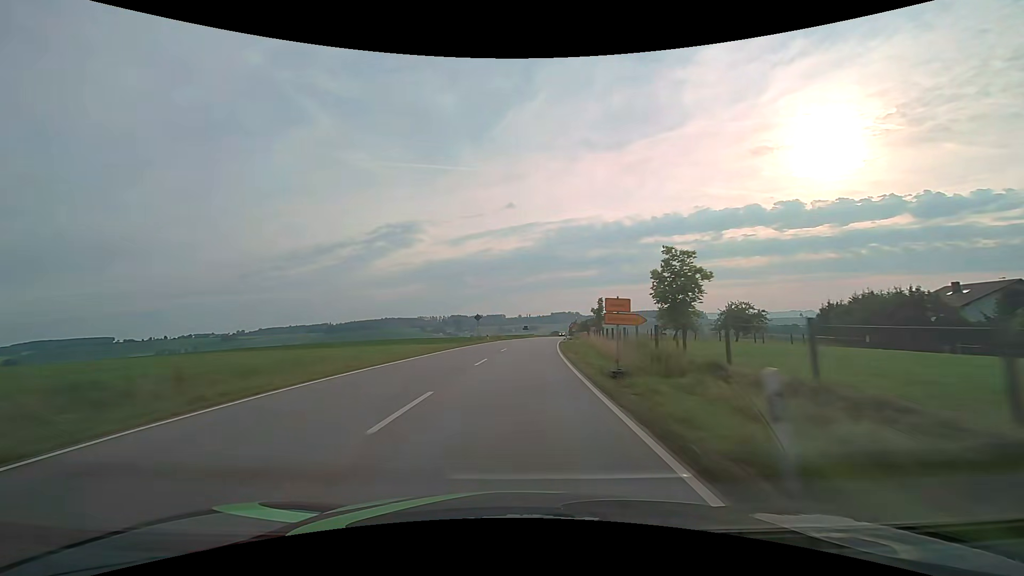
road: secondary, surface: asphalt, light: Day
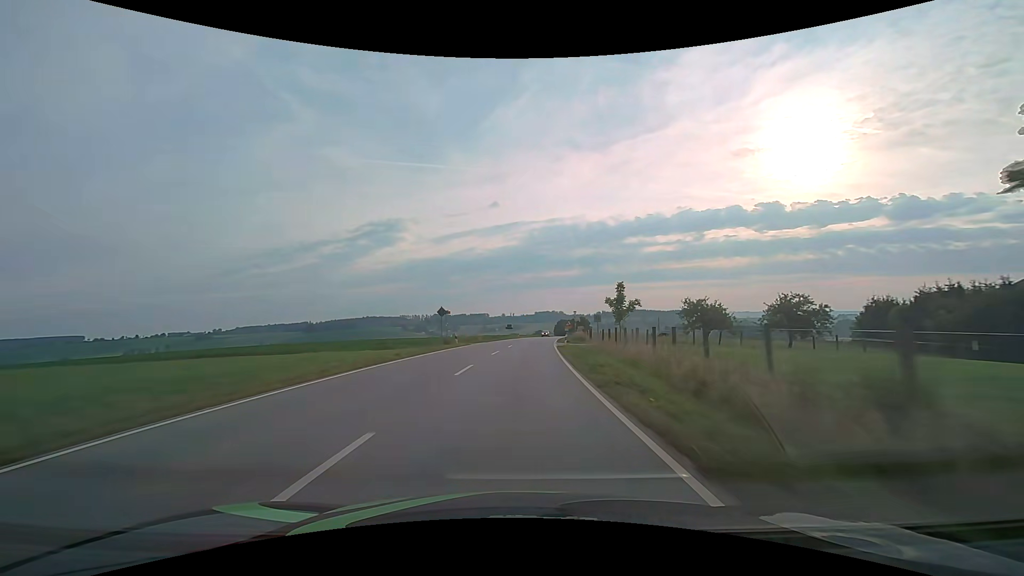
(+0.2, +15.9) m; +2°
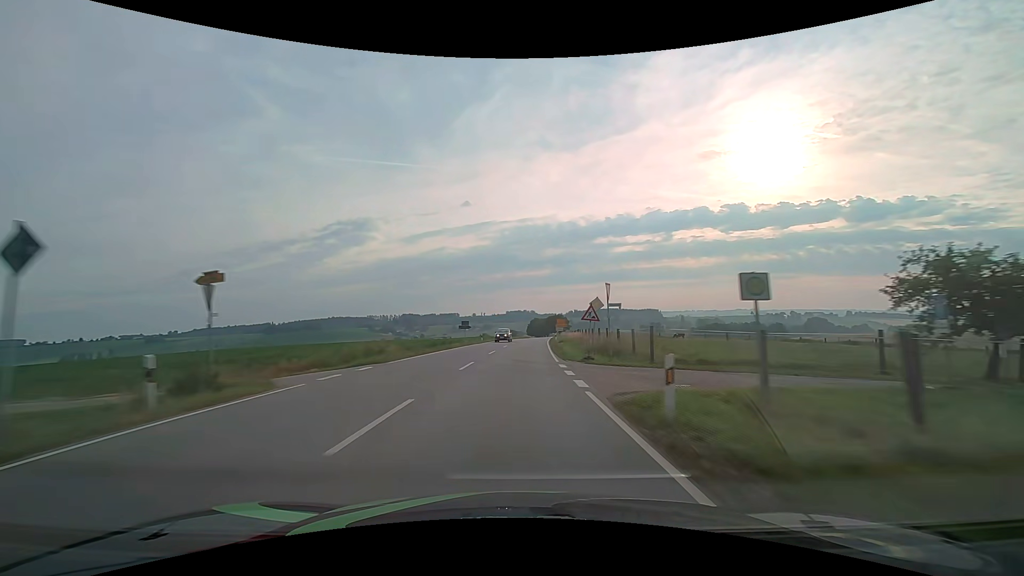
(+1.0, +31.9) m; +4°
(0, +10) (0, +20) (+1, +30) (+1, +40) (+1, +50) (+2, +60) (+3, +70) (+3, +80) (+4, +90) (+5, +100) m
